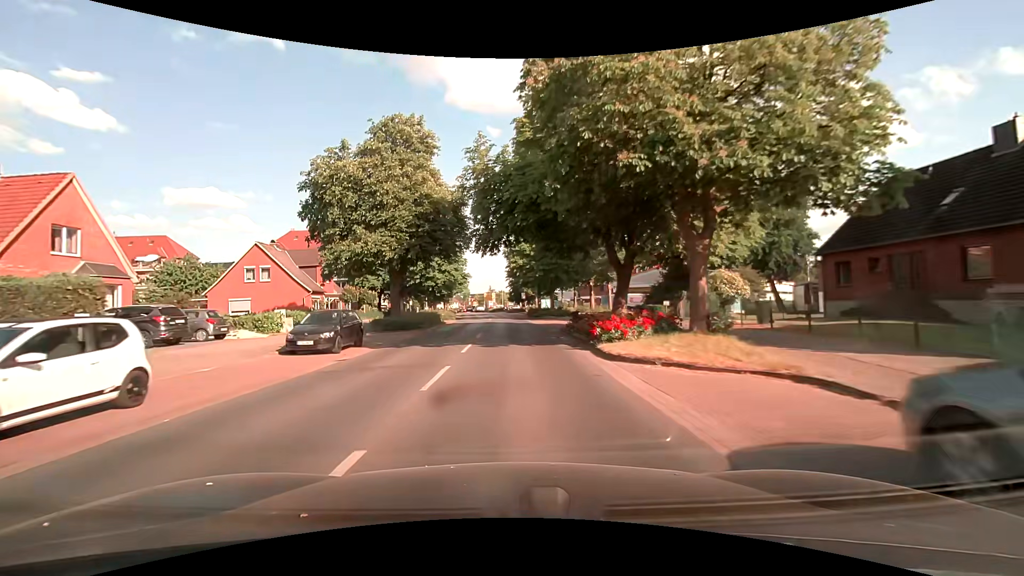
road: tertiary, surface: asphalt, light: Day
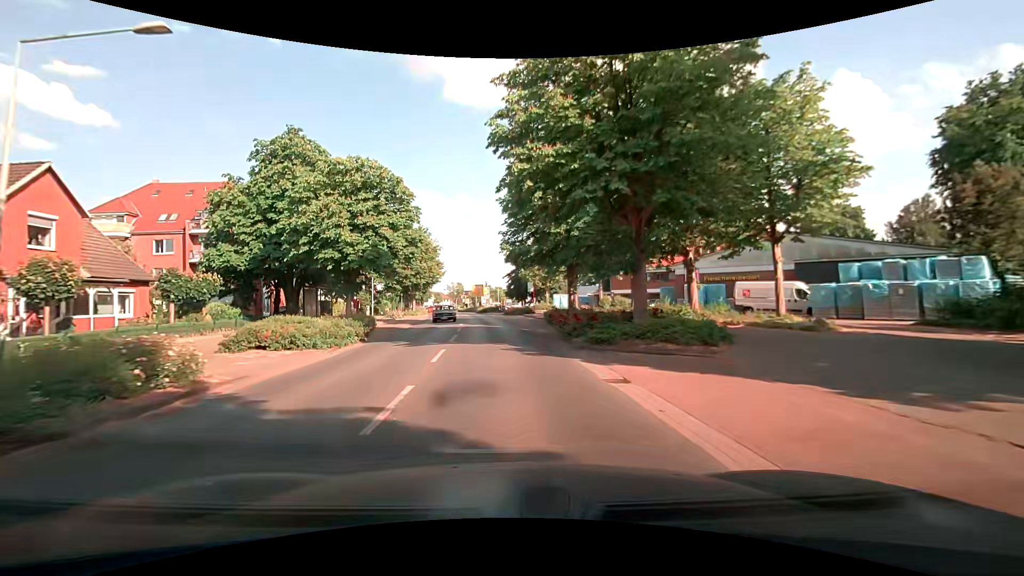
(+0.1, +33.9) m; +1°
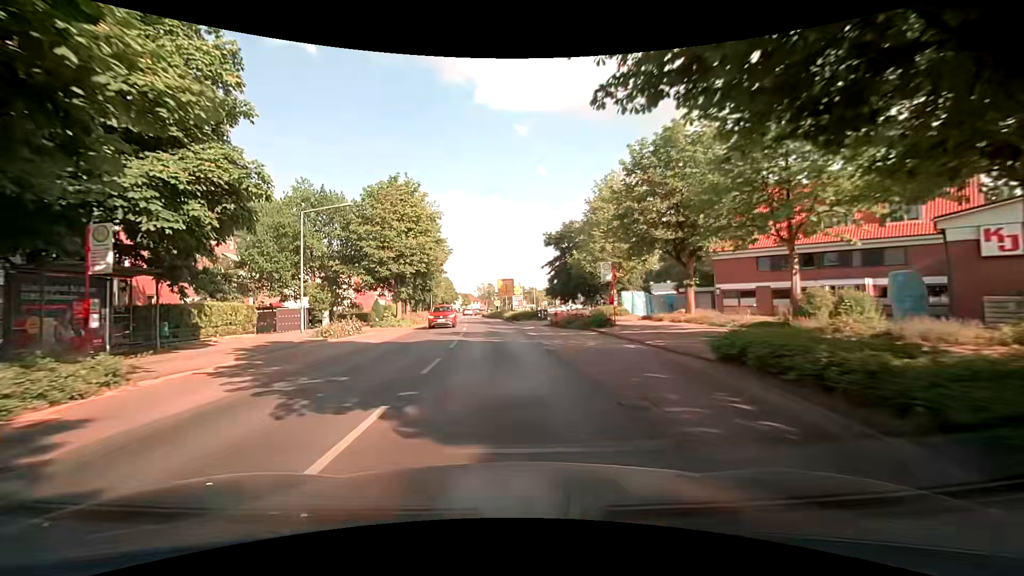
(-1.0, +26.3) m; -4°
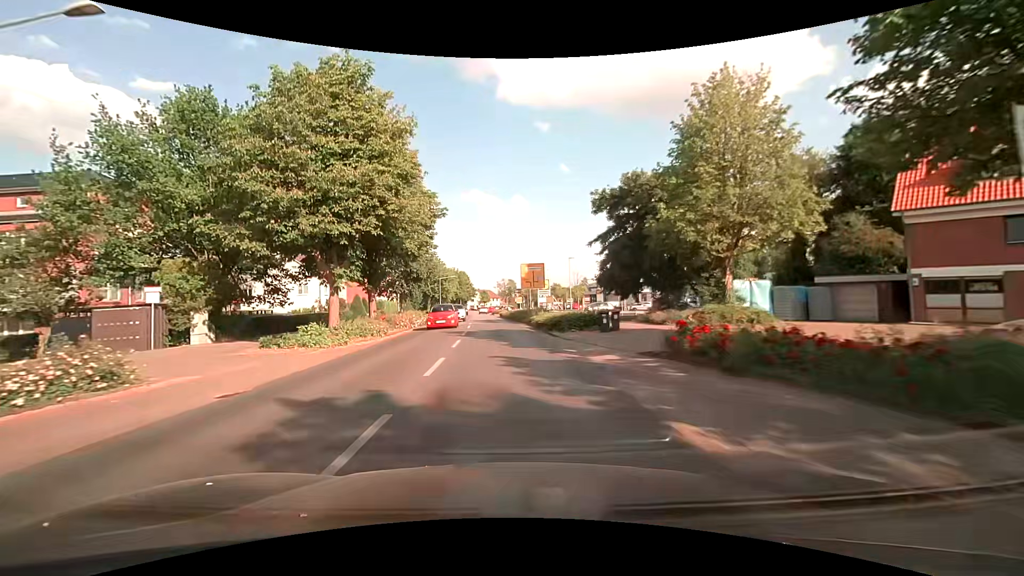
(-0.4, +19.6) m; -3°
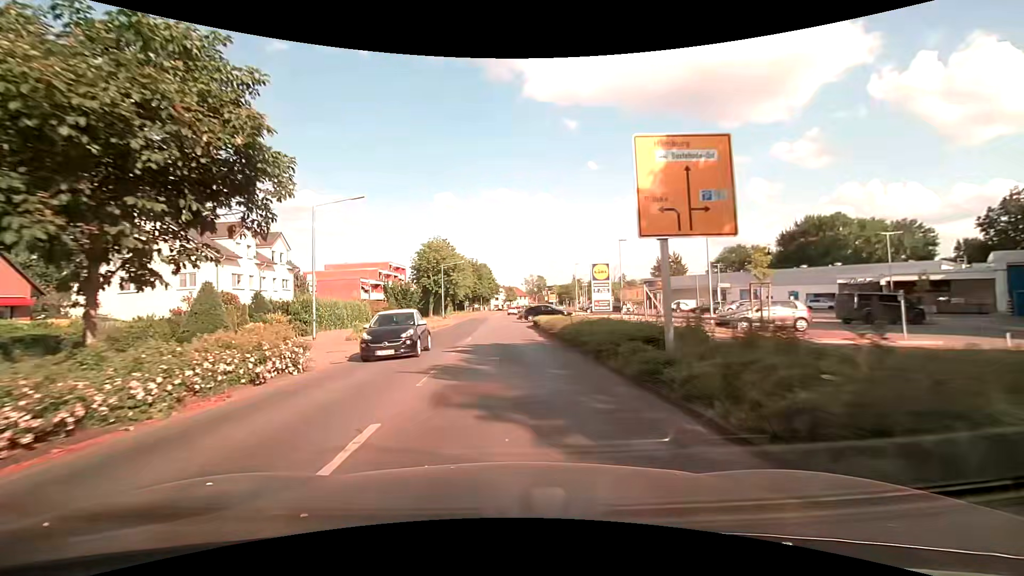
(-0.6, +31.5) m; -3°
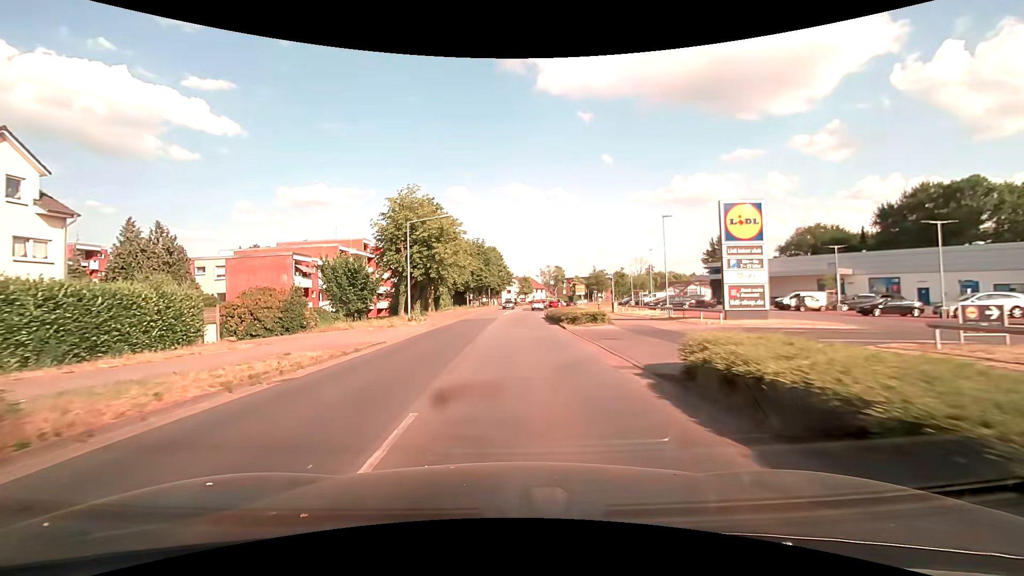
(-0.3, +30.2) m; -1°
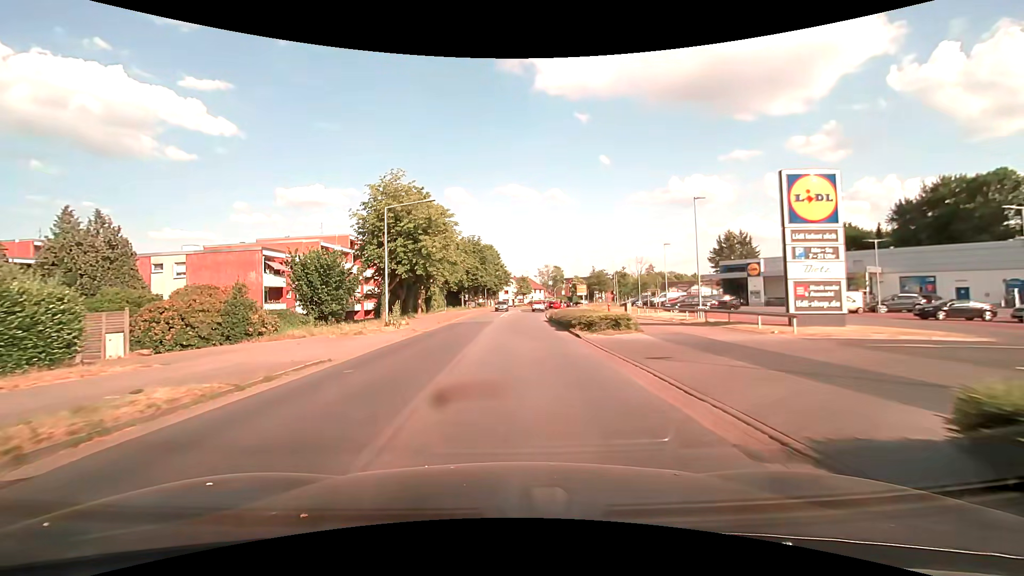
(0.0, +5.7) m; 0°
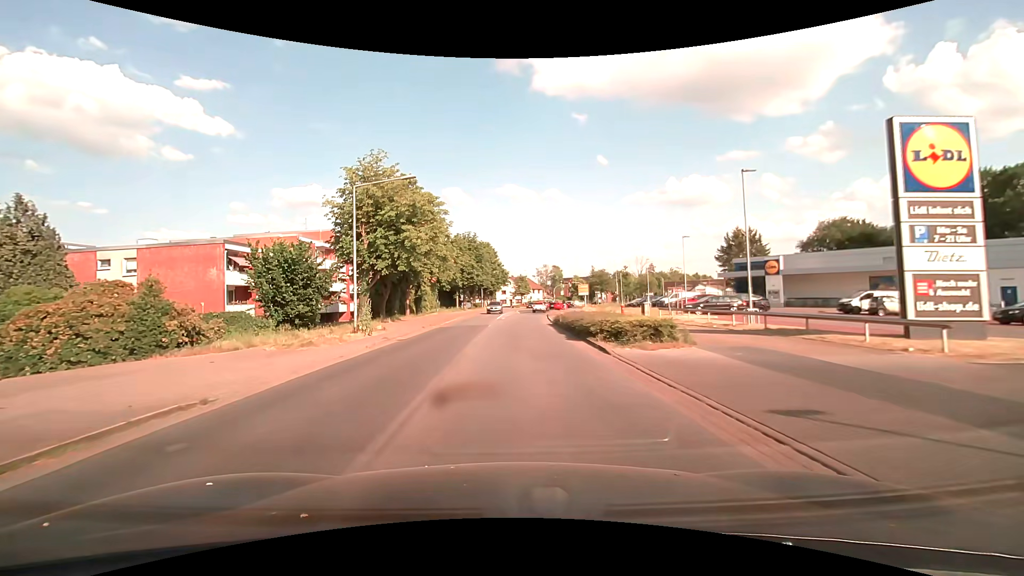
(0.0, +5.5) m; 0°
(0, +10) (0, +20) (+1, +30) (+1, +40) (+2, +50) (+3, +60) (+4, +70) (+5, +80) (+7, +90) (+10, +99) m
